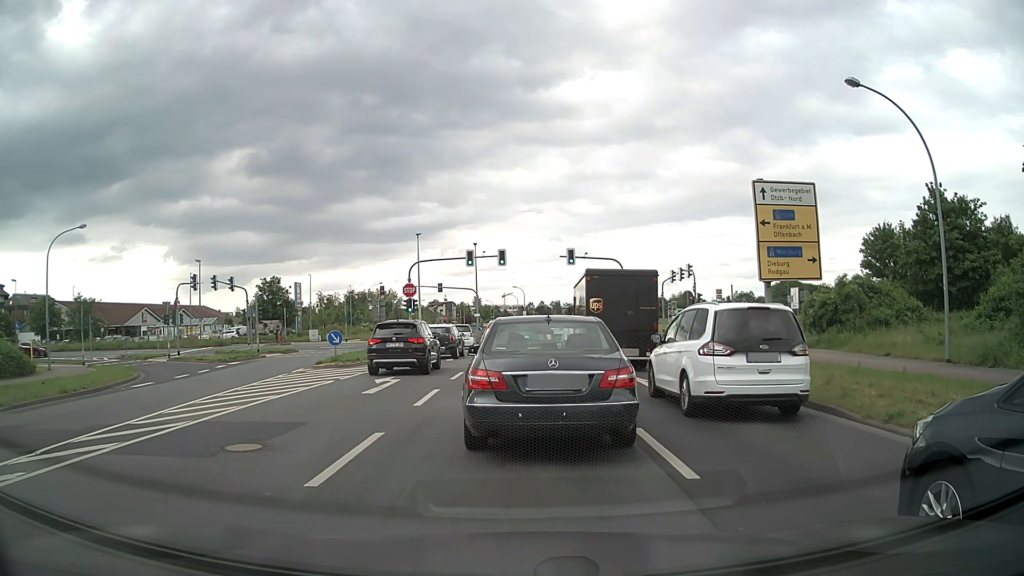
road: tertiary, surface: asphalt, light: Day
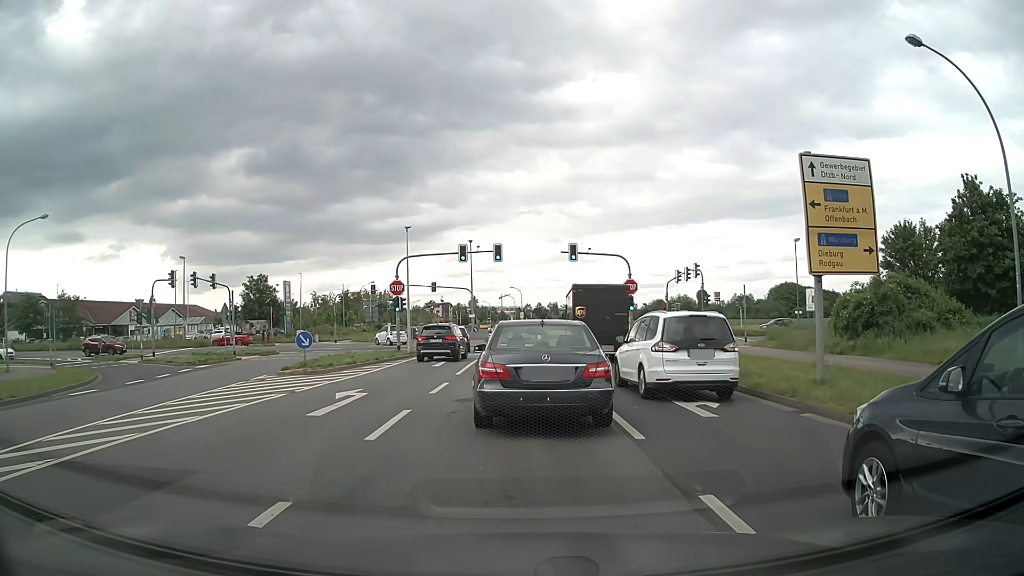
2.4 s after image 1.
(0.0, +3.8) m; -2°
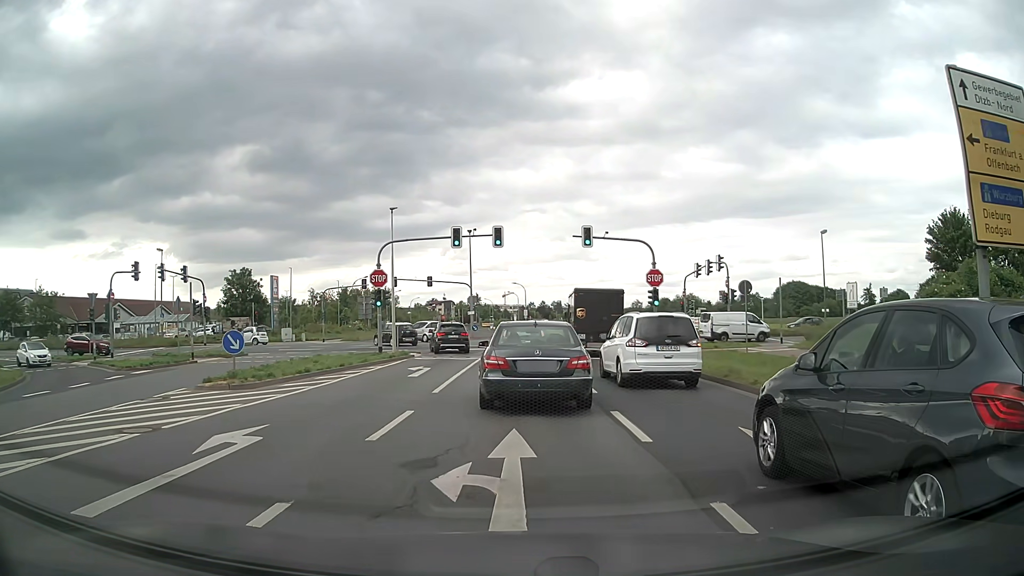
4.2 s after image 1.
(+0.1, +6.4) m; +1°
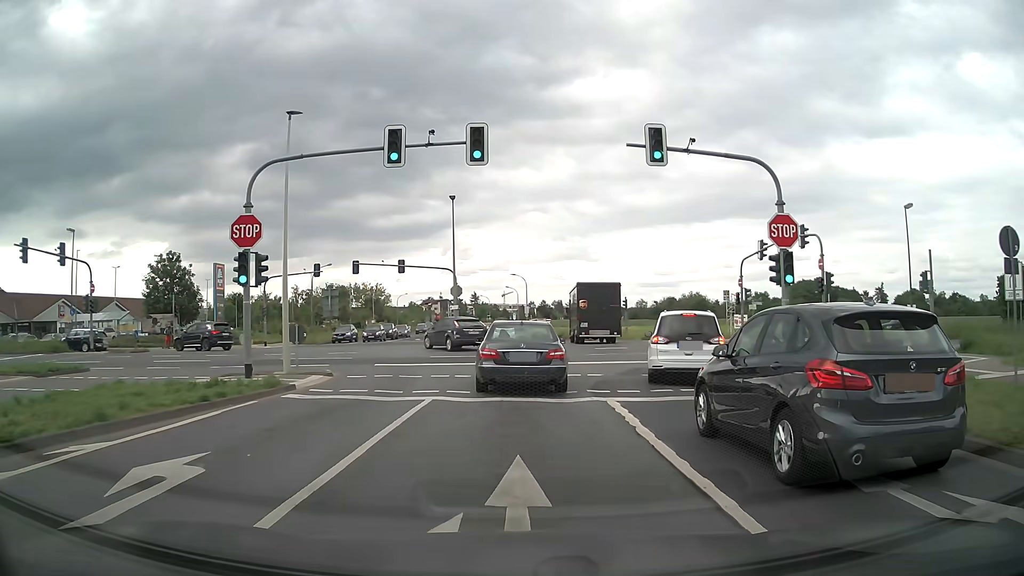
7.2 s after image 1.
(-0.2, +17.1) m; -1°
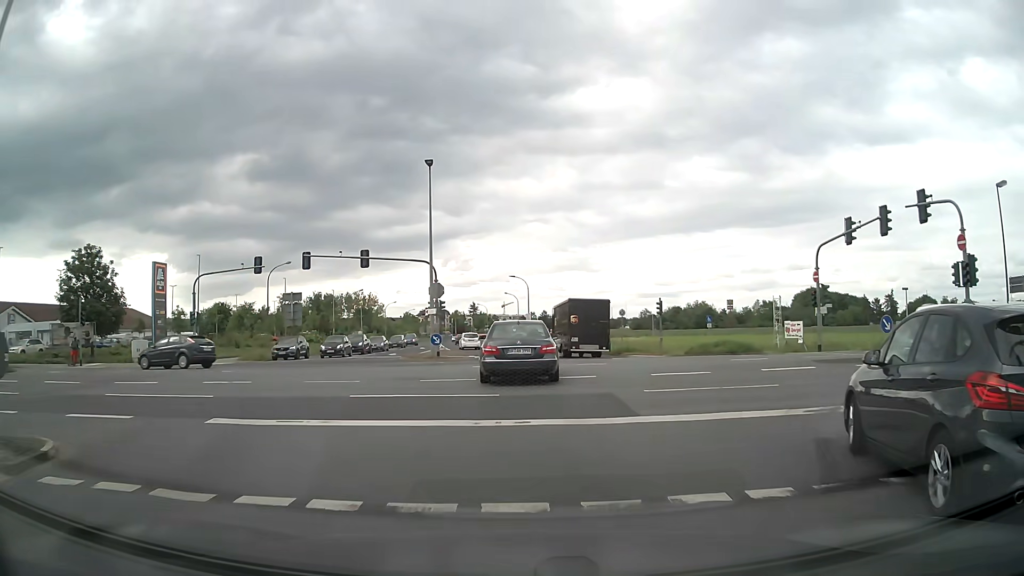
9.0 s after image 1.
(0.0, +13.1) m; 0°
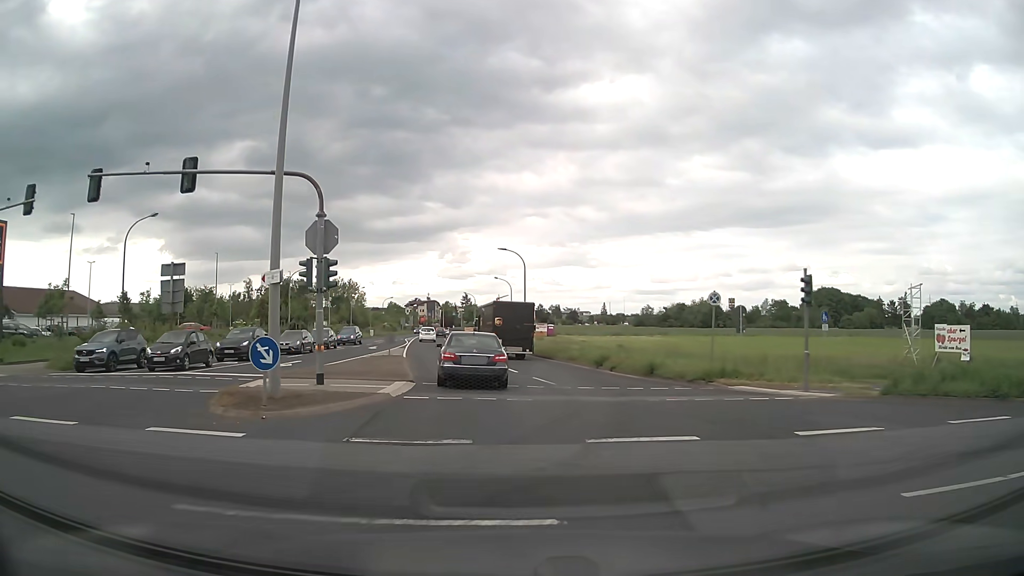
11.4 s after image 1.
(+0.2, +22.2) m; 0°
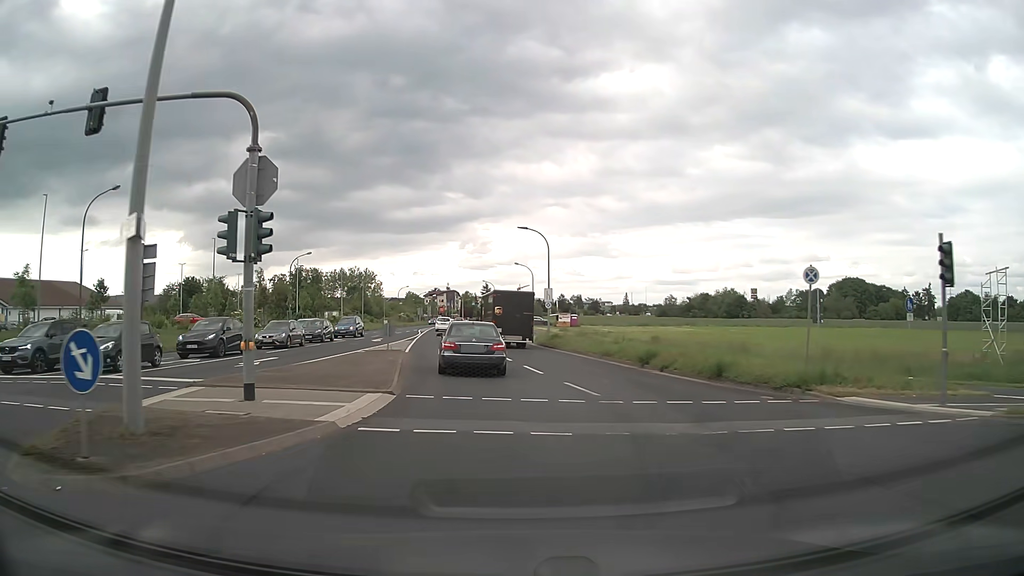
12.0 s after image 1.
(-0.1, +6.0) m; -2°
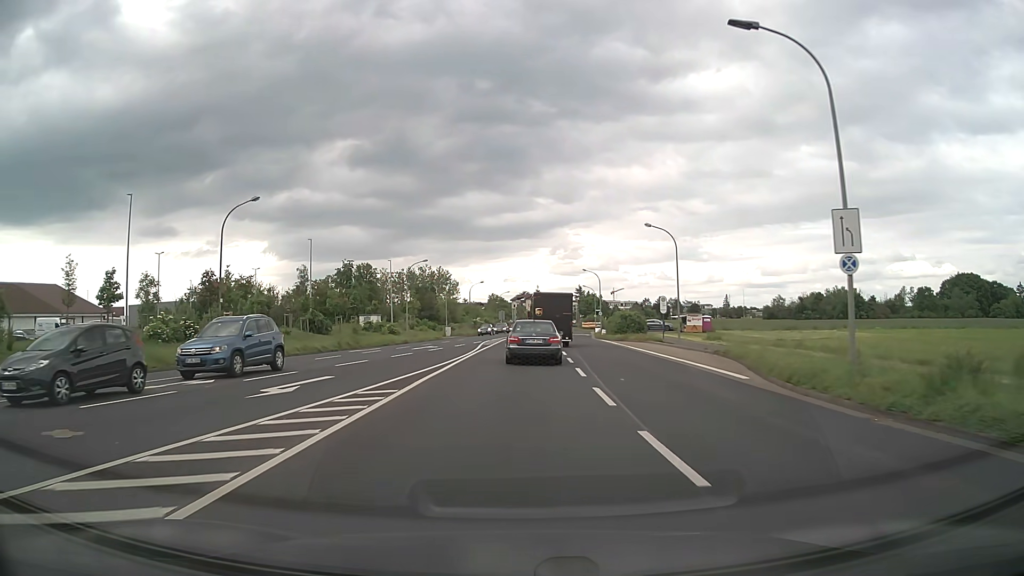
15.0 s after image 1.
(-2.3, +32.3) m; -7°
